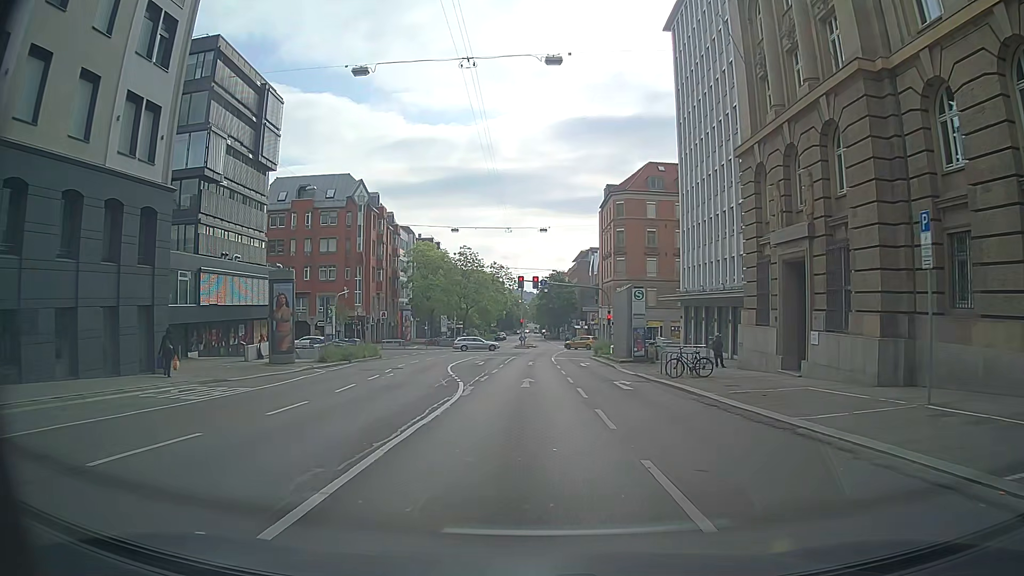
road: secondary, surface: asphalt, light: Day
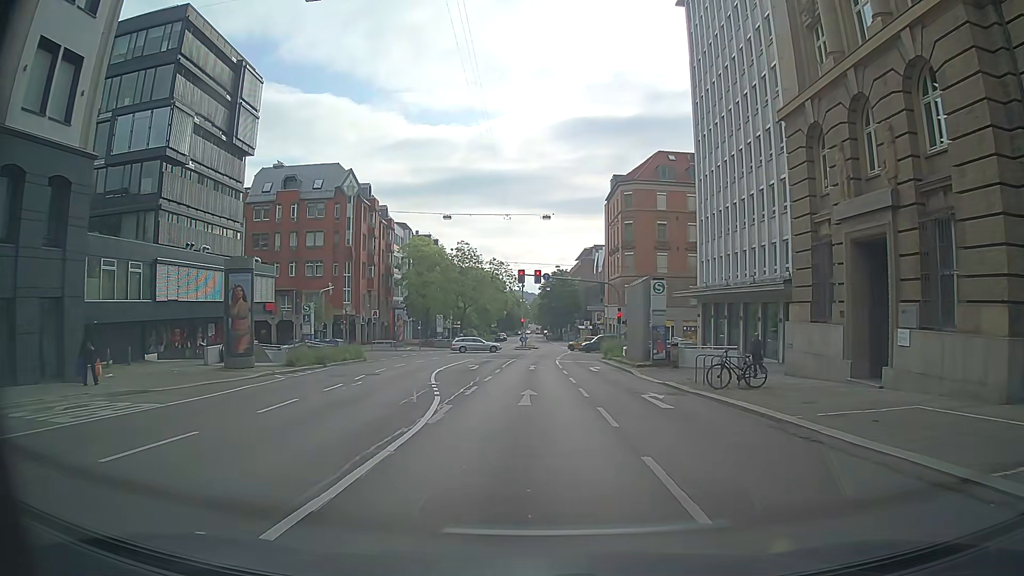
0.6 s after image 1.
(0.0, +5.7) m; 0°
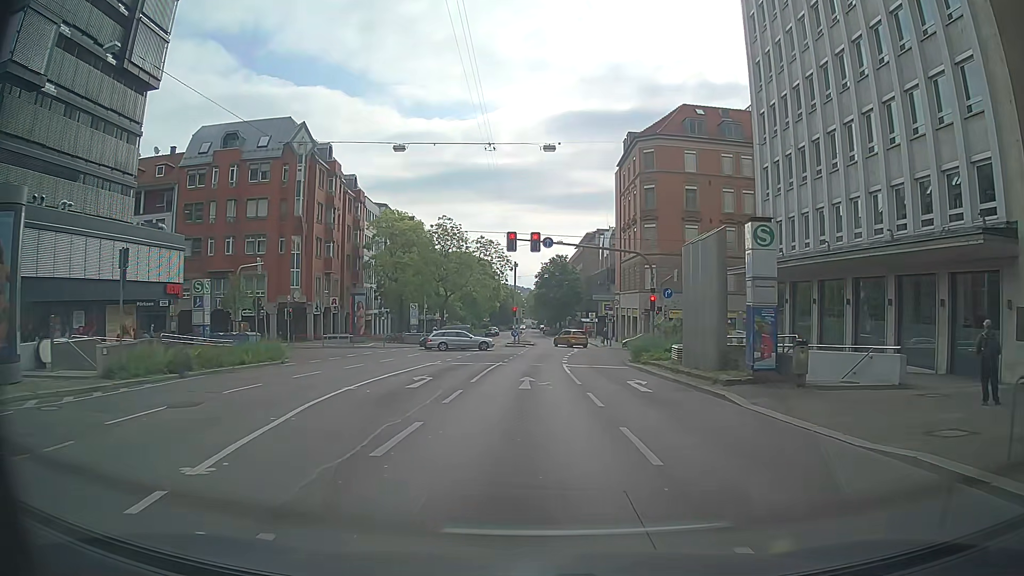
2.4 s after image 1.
(+0.1, +15.6) m; 0°
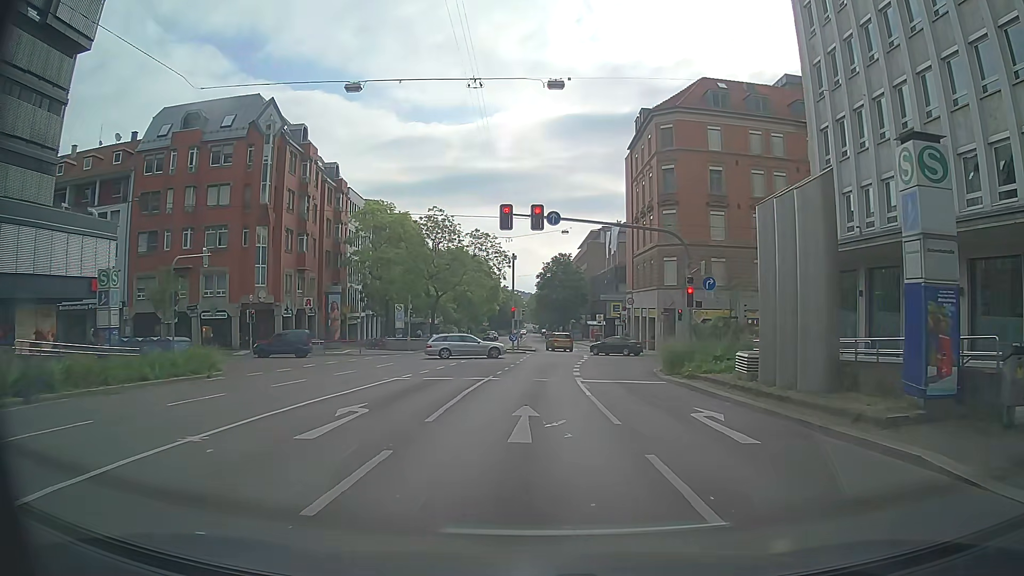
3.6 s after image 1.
(0.0, +8.2) m; -1°
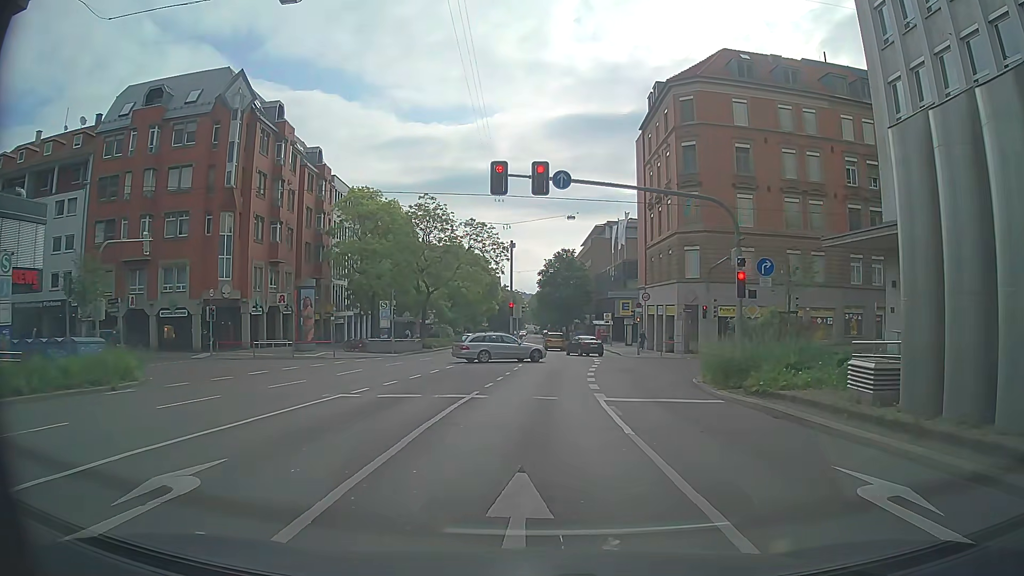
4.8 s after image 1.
(+0.1, +6.6) m; 0°
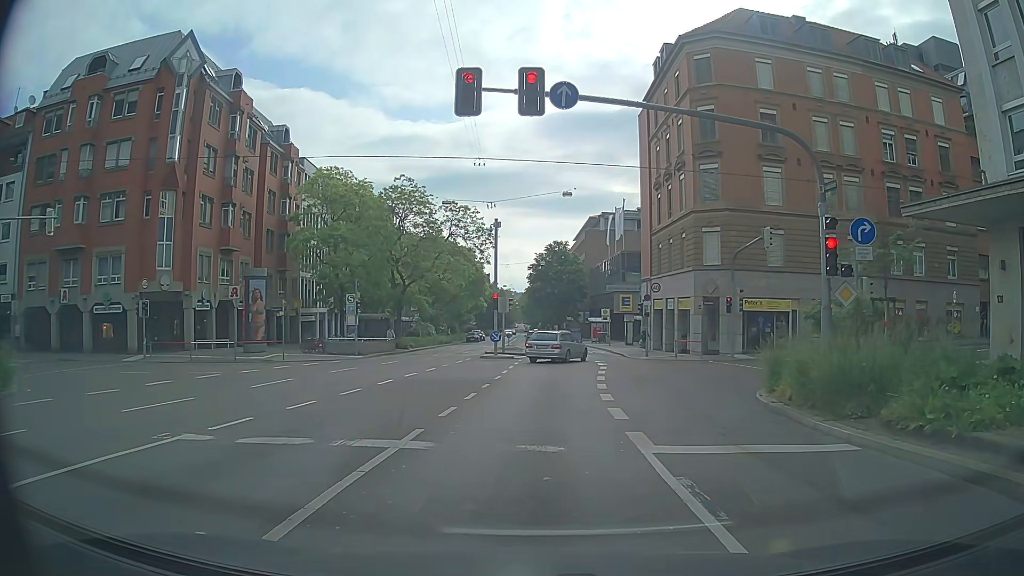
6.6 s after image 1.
(+0.2, +7.0) m; 0°
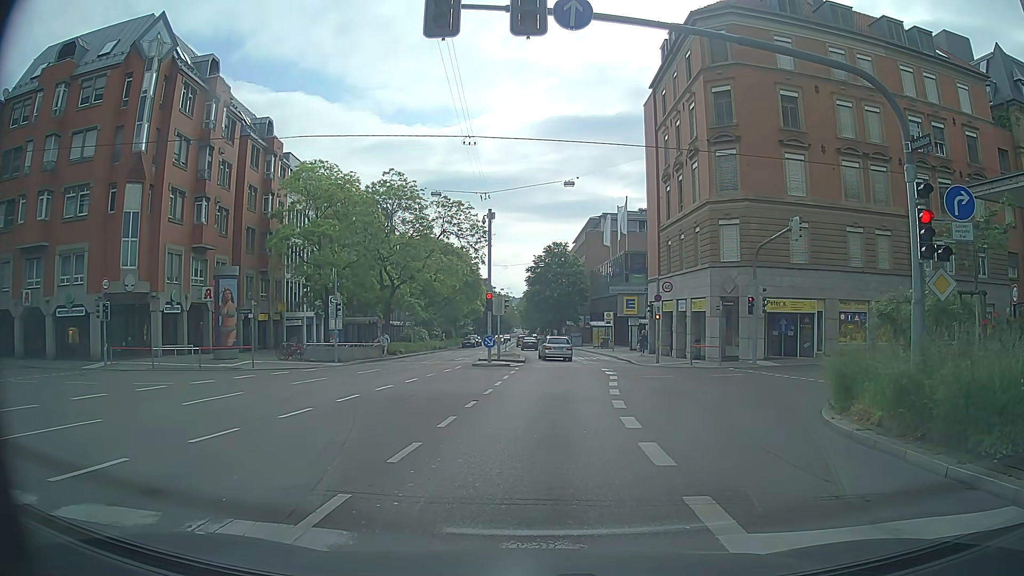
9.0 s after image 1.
(+0.1, +3.6) m; -1°
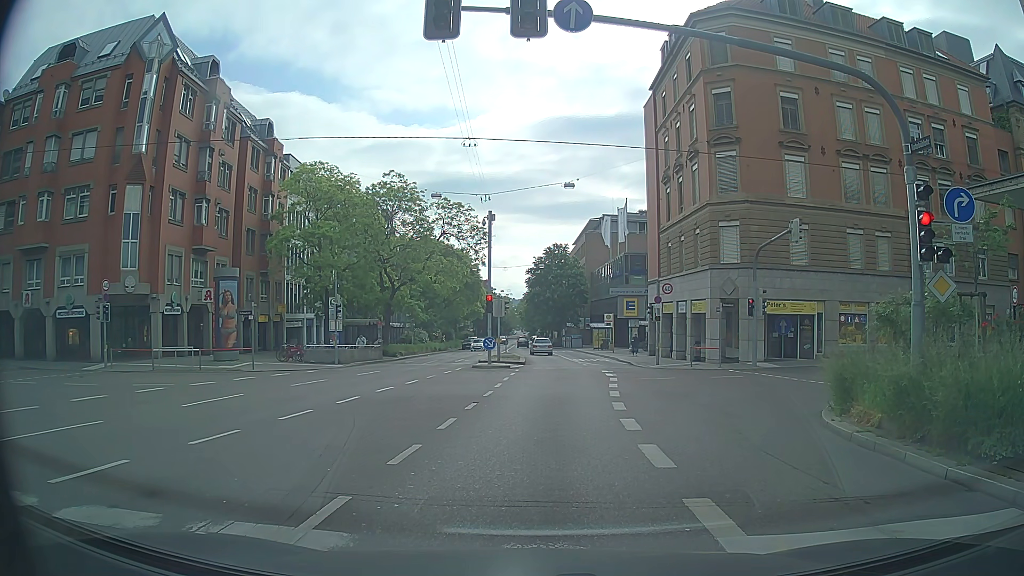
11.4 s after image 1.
(0.0, +0.1) m; 0°
